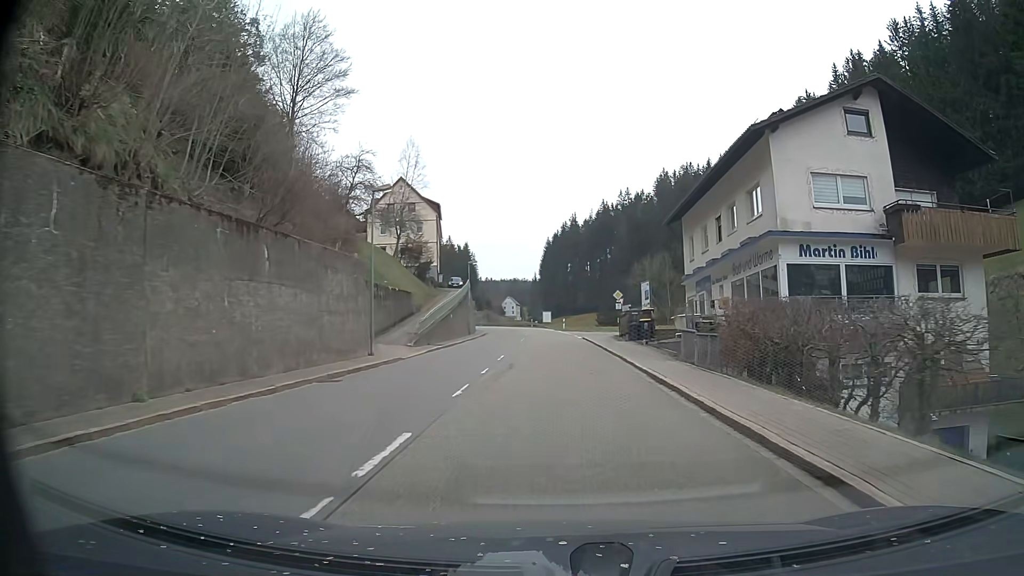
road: secondary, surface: asphalt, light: Day
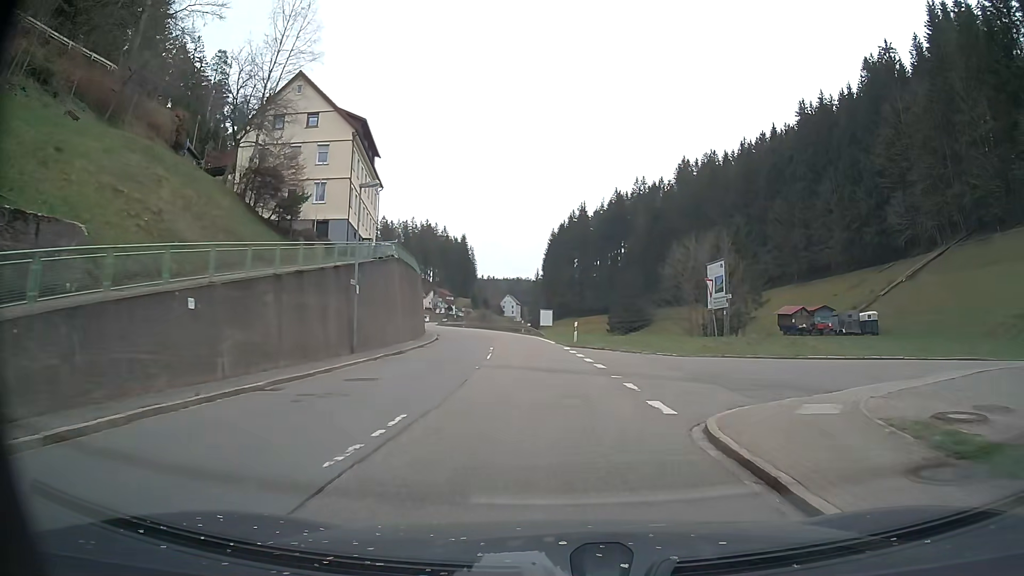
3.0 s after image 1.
(+0.1, +35.0) m; 0°
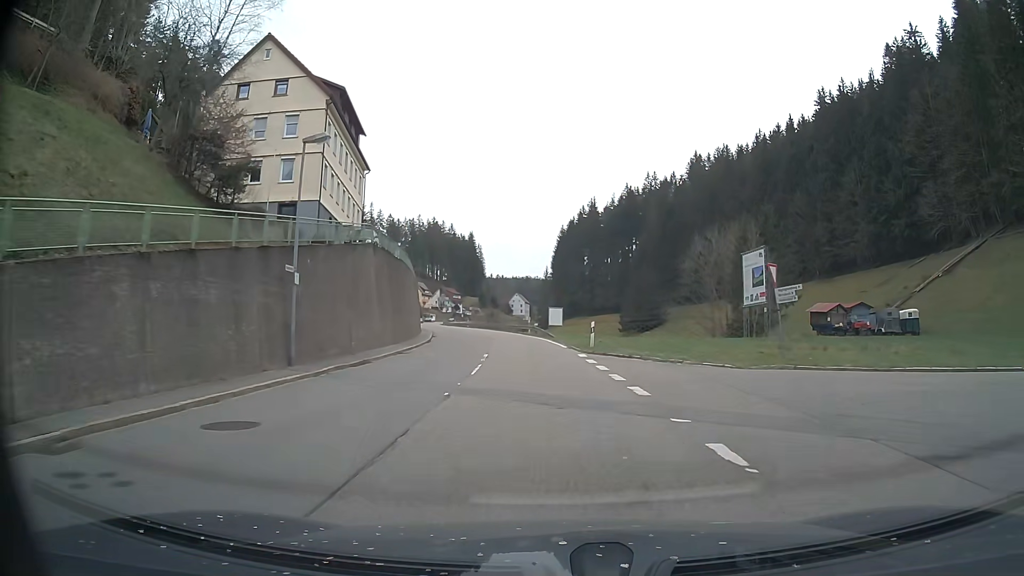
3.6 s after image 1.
(0.0, +7.1) m; -1°
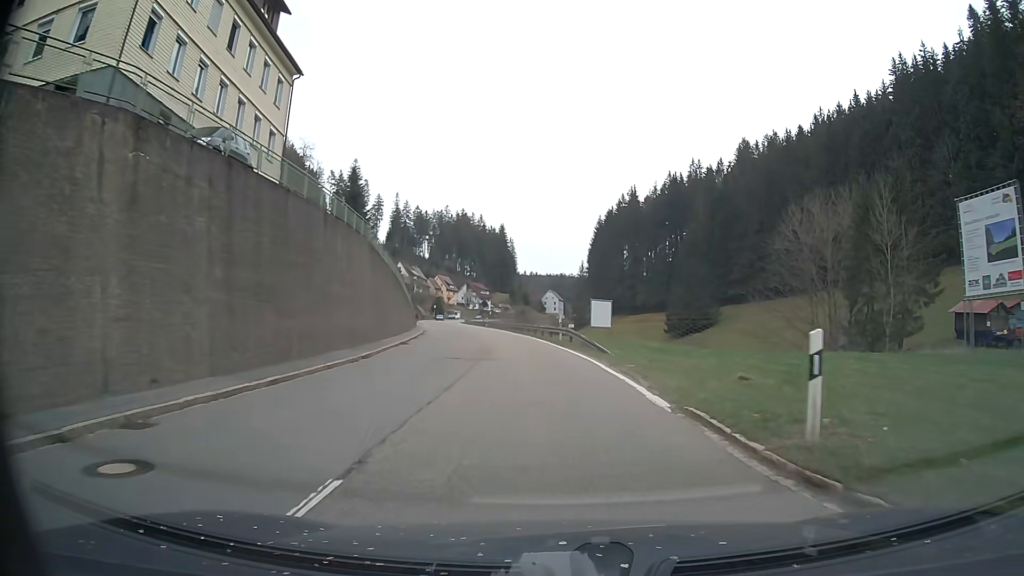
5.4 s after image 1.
(-0.5, +21.3) m; -3°
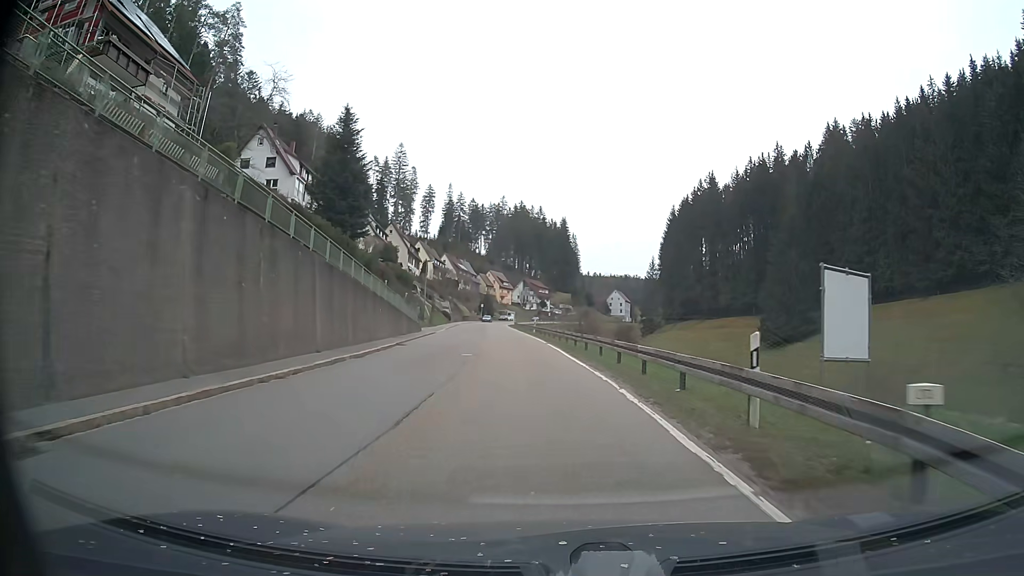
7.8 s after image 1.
(-1.1, +28.6) m; -6°
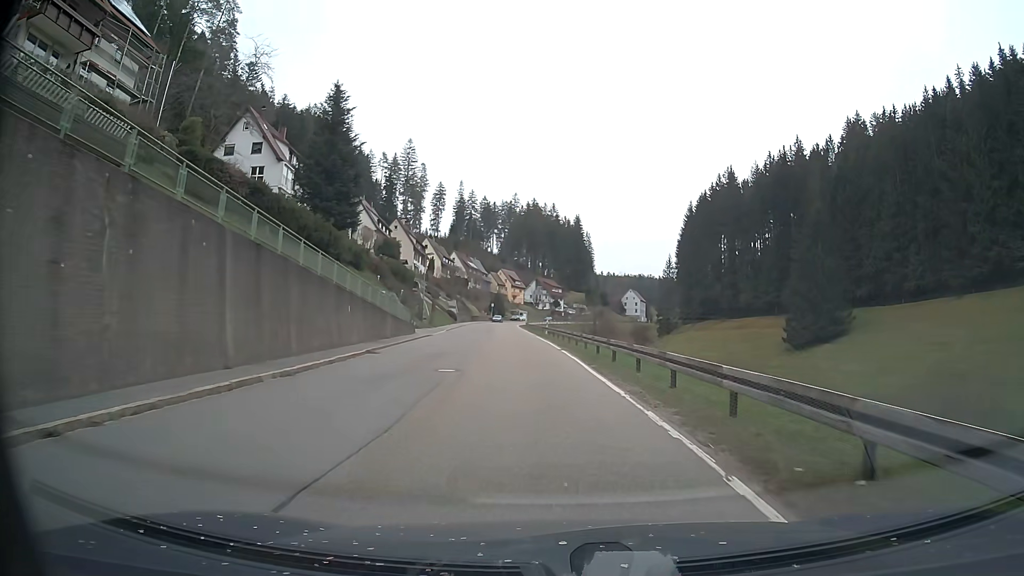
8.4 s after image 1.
(0.0, +7.2) m; 0°
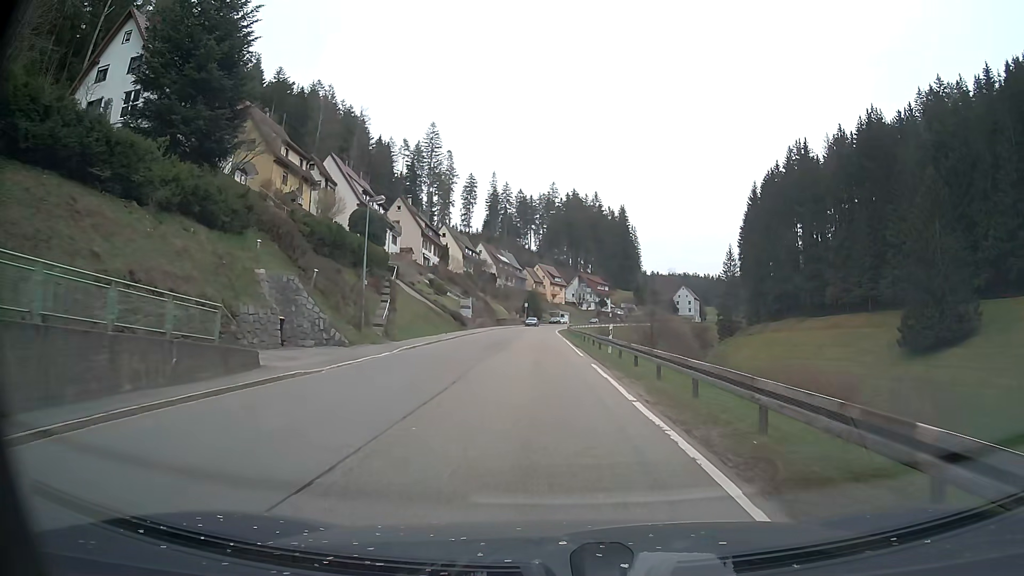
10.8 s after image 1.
(-1.0, +29.1) m; -3°
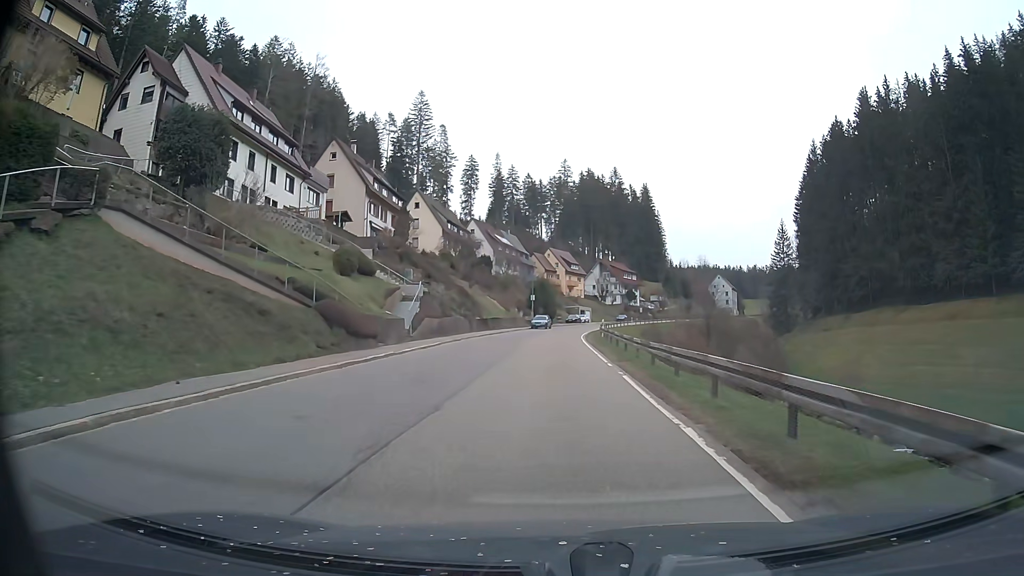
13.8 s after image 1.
(-0.6, +36.7) m; -1°
(0, +10) (0, +20) (0, +30) (0, +40) (0, +50) (+1, +60) (+2, +70) (+3, +80) (+5, +90) (+7, +99) m
